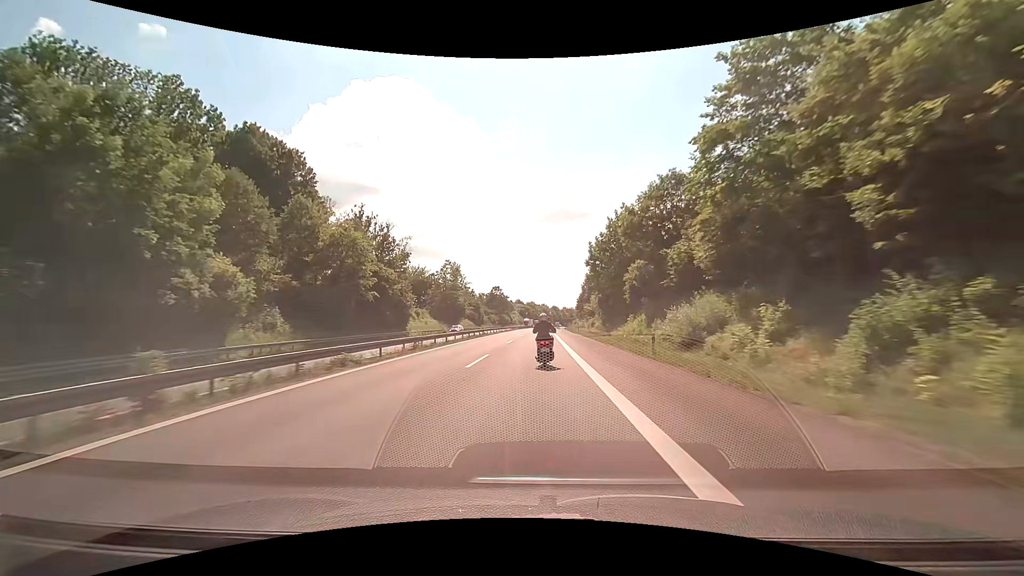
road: motorway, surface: asphalt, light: Day
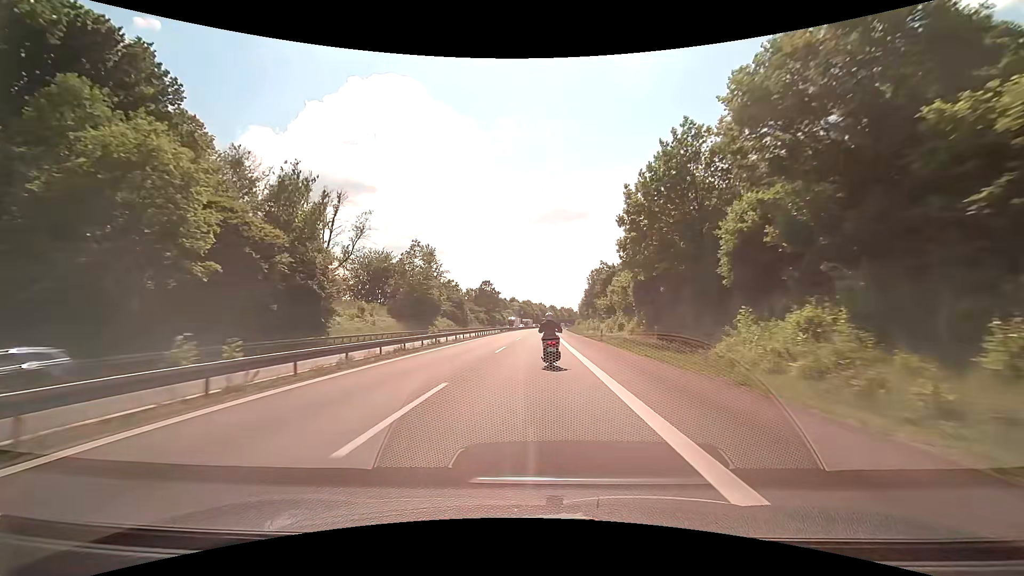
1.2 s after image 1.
(0.0, +28.2) m; 0°
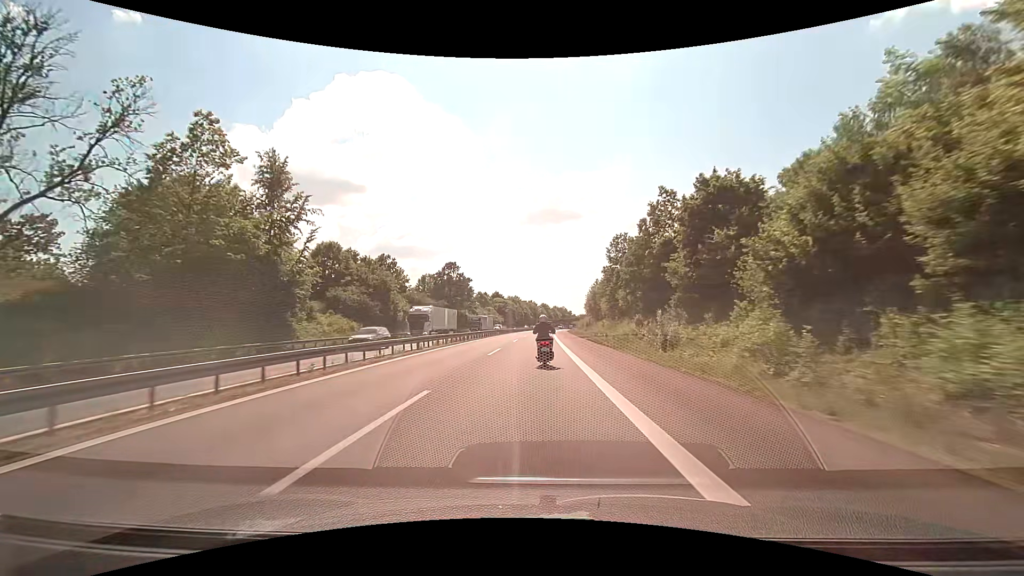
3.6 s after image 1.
(+0.8, +55.1) m; +1°
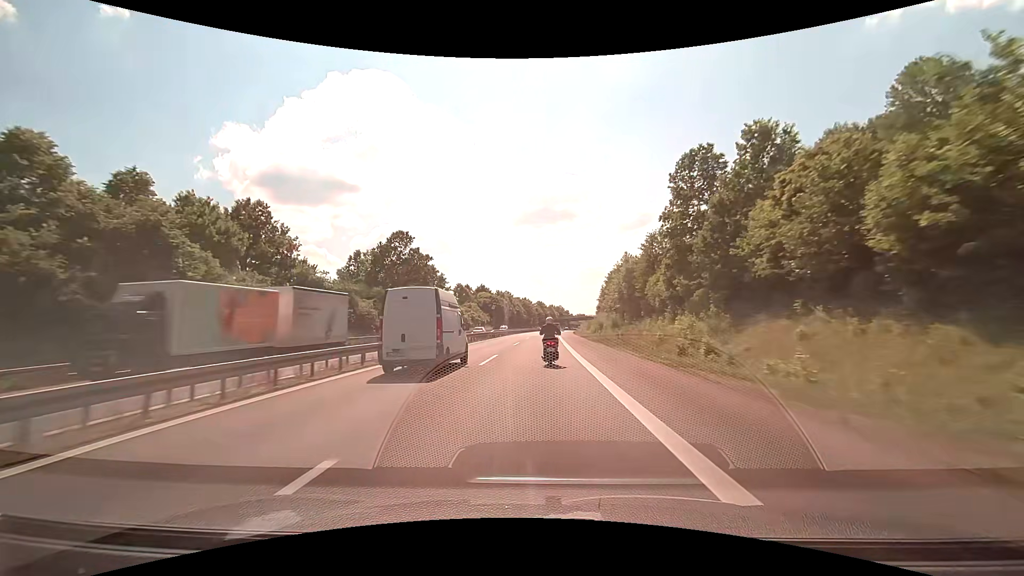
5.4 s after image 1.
(+0.3, +41.2) m; +1°
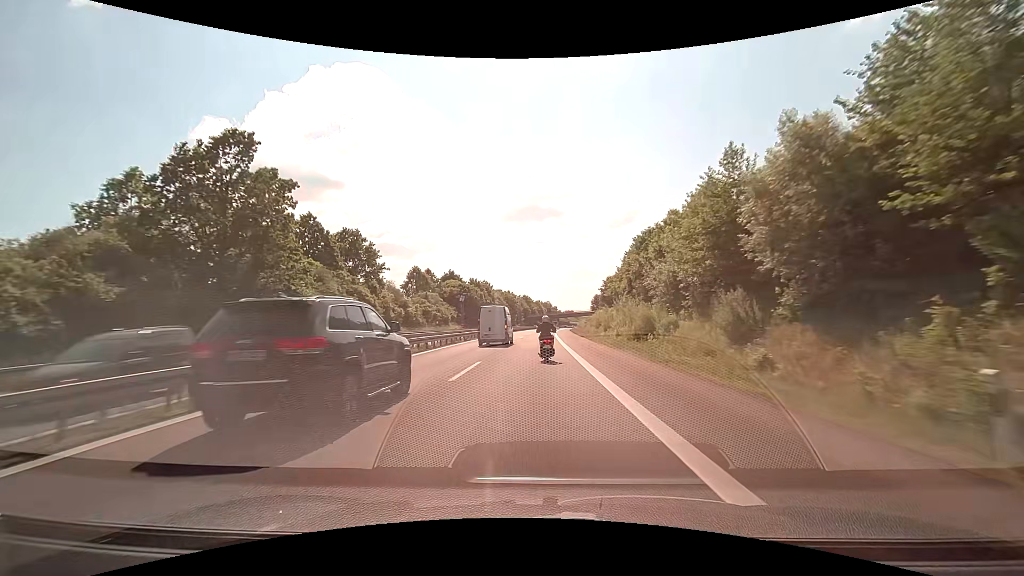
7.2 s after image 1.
(+0.5, +41.3) m; +2°
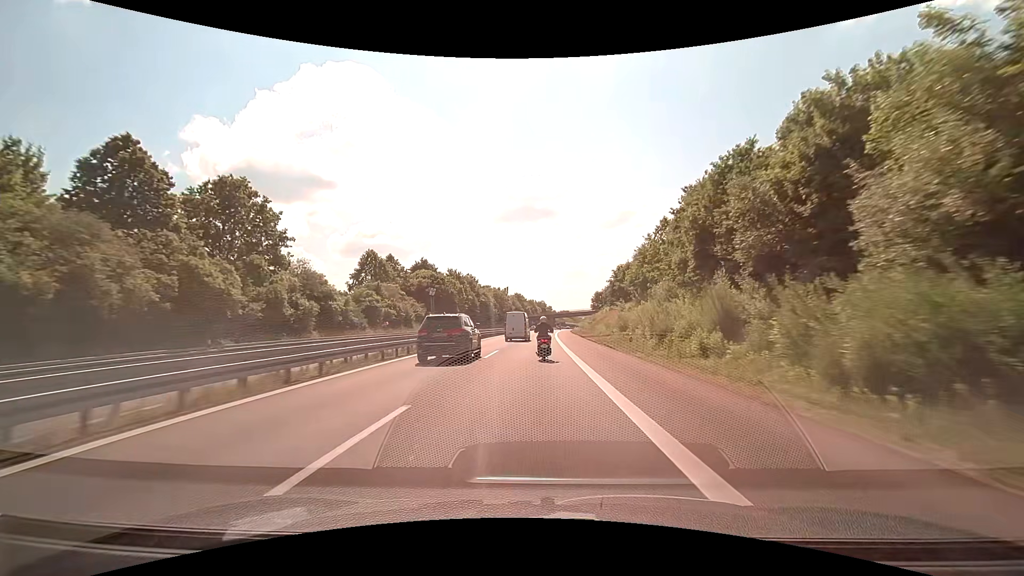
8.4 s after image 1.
(+0.1, +27.6) m; 0°
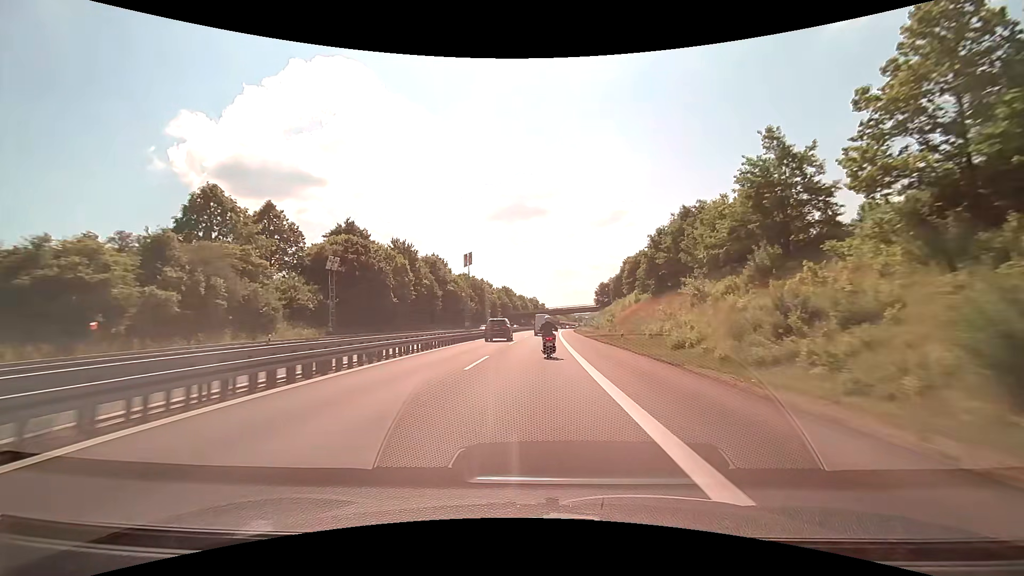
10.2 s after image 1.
(+0.4, +42.0) m; +1°
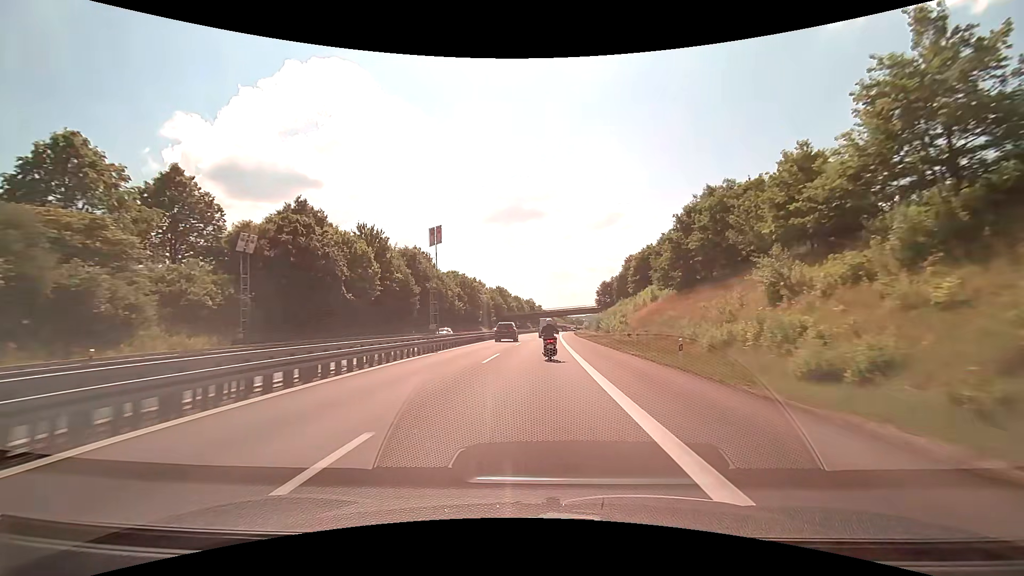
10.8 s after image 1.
(0.0, +14.2) m; 0°
(0, +10) (0, +20) (0, +30) (0, +40) (+1, +50) (+1, +60) (+1, +70) (+2, +80) (+2, +90) (+3, +100) m
